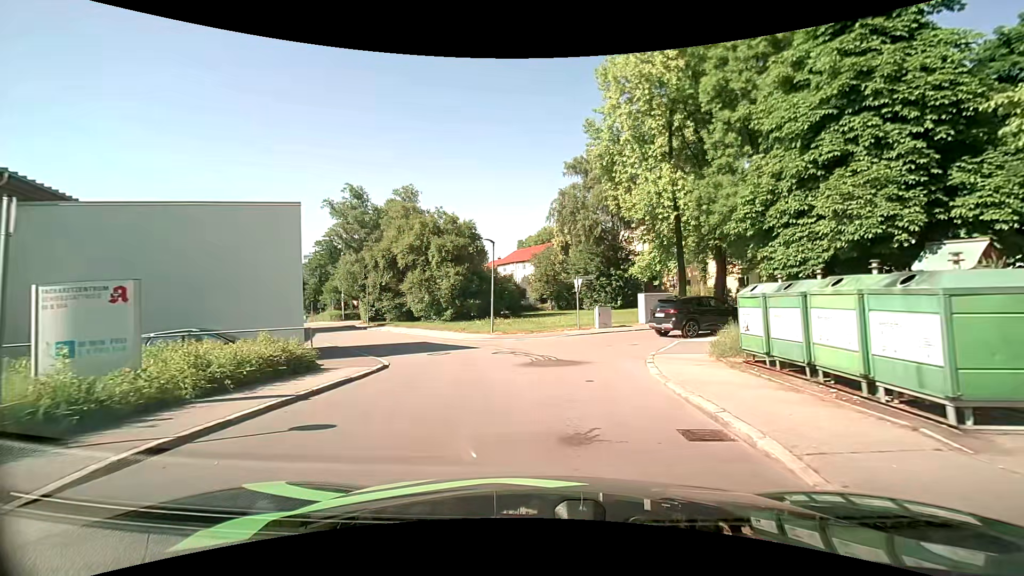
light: Day
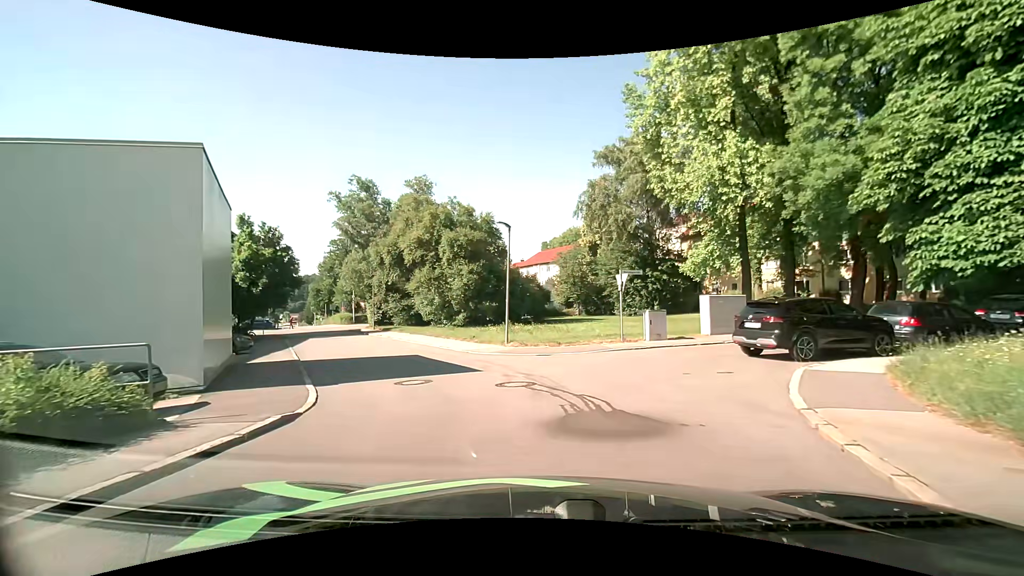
(-0.1, +6.2) m; -3°
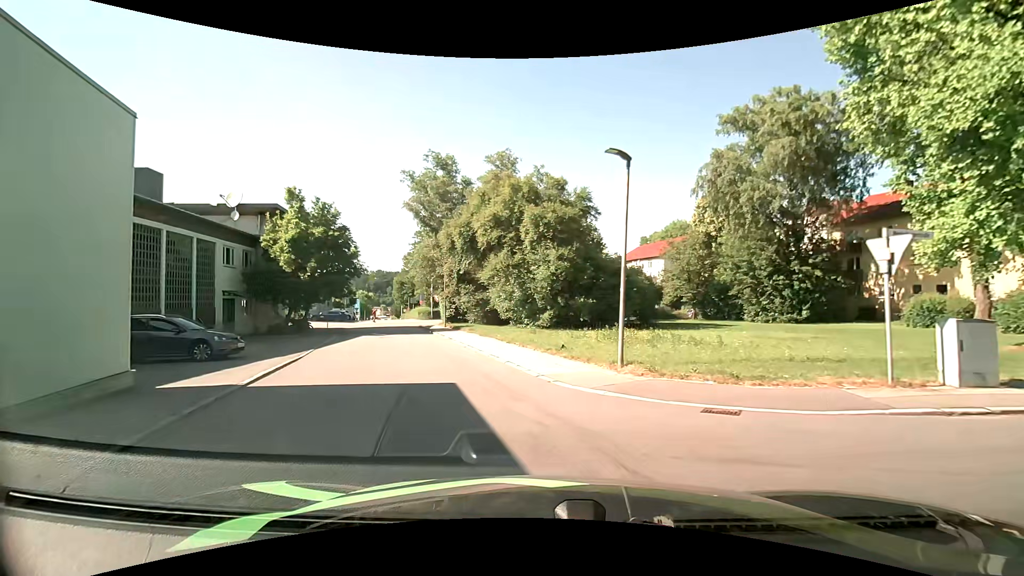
(-0.7, +8.9) m; -10°
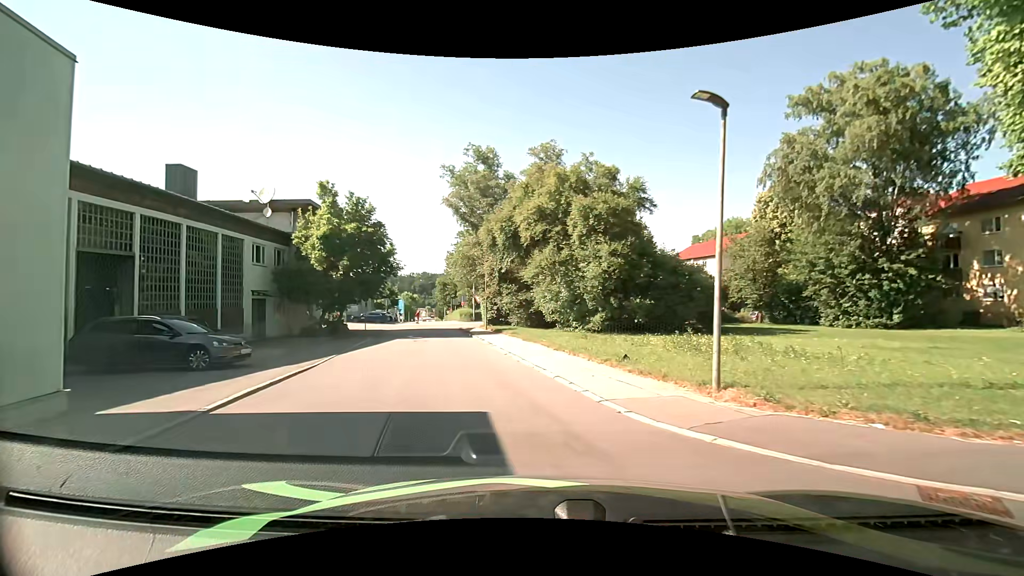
(-0.1, +2.9) m; -4°
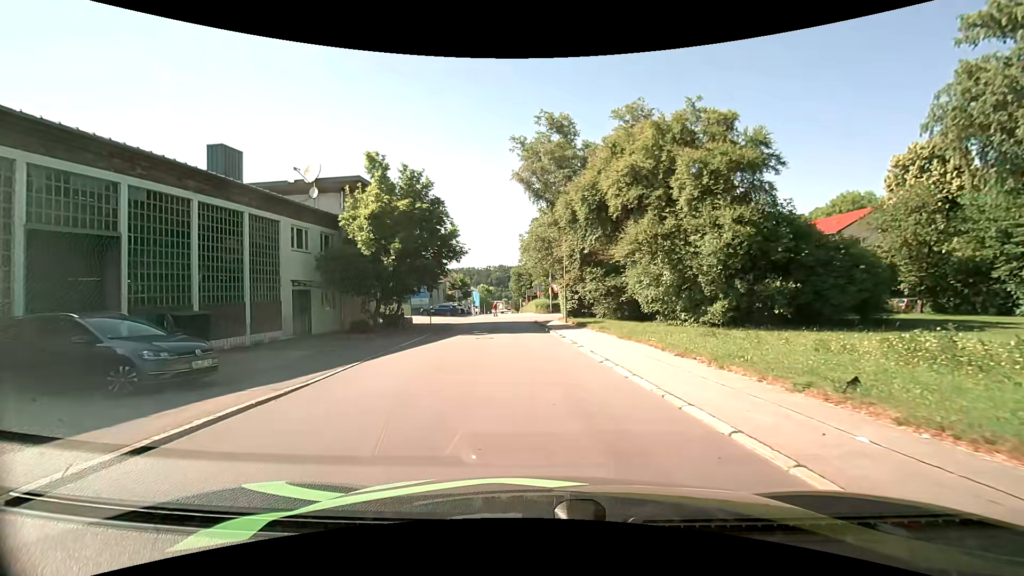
(-0.6, +5.8) m; -11°
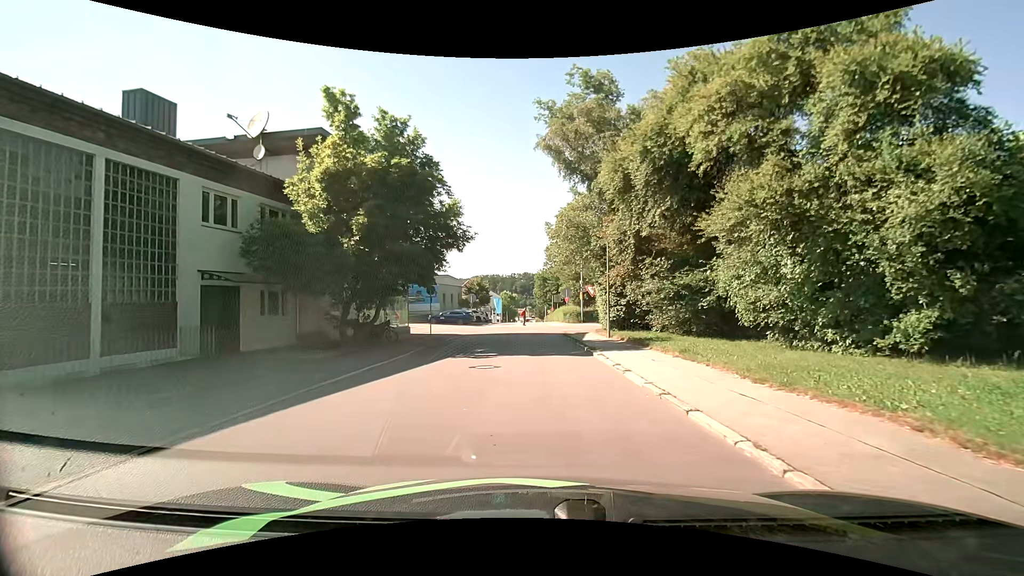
(-0.2, +8.9) m; -2°
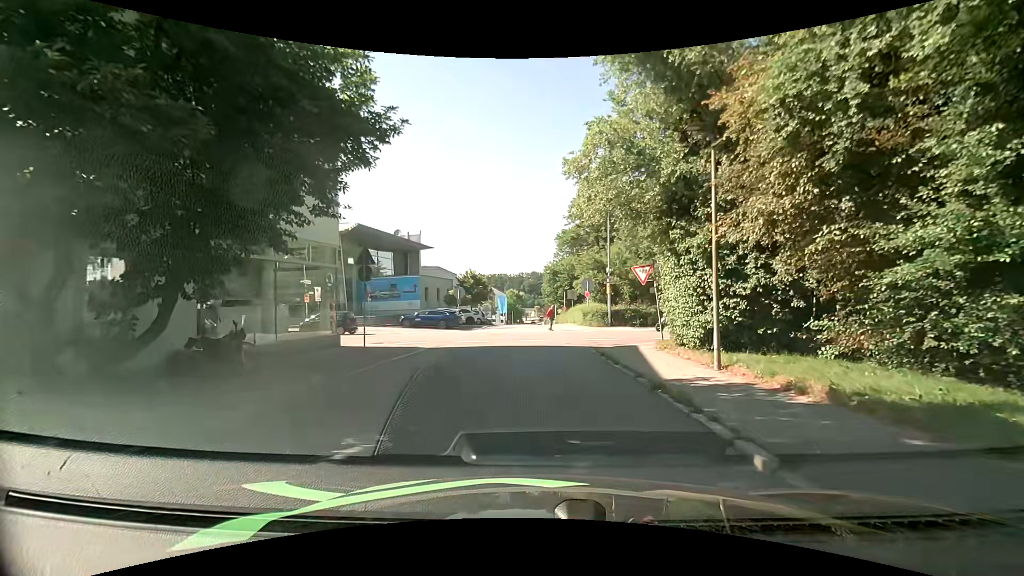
(-0.2, +13.2) m; -1°
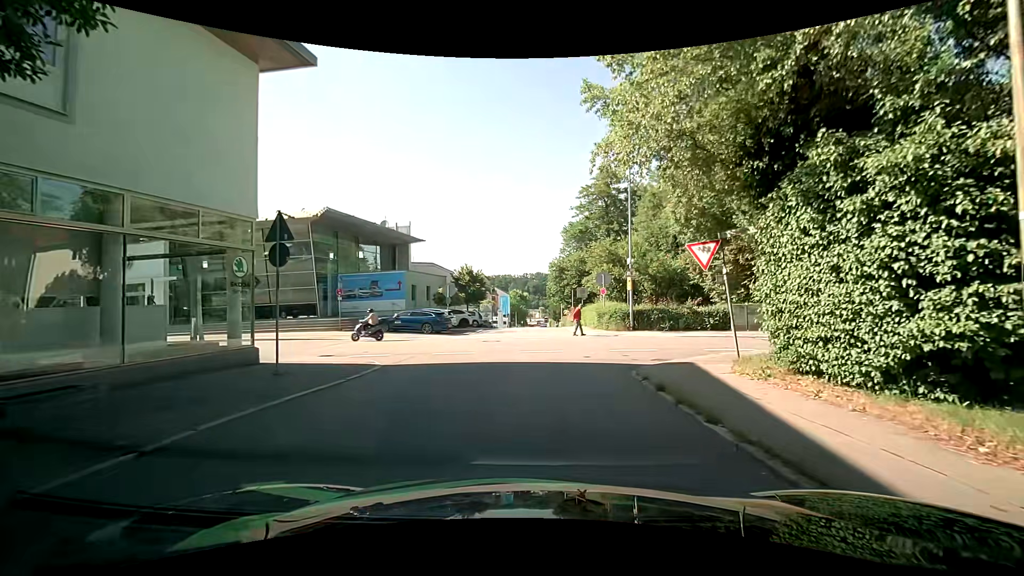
(-0.1, +6.4) m; +1°
